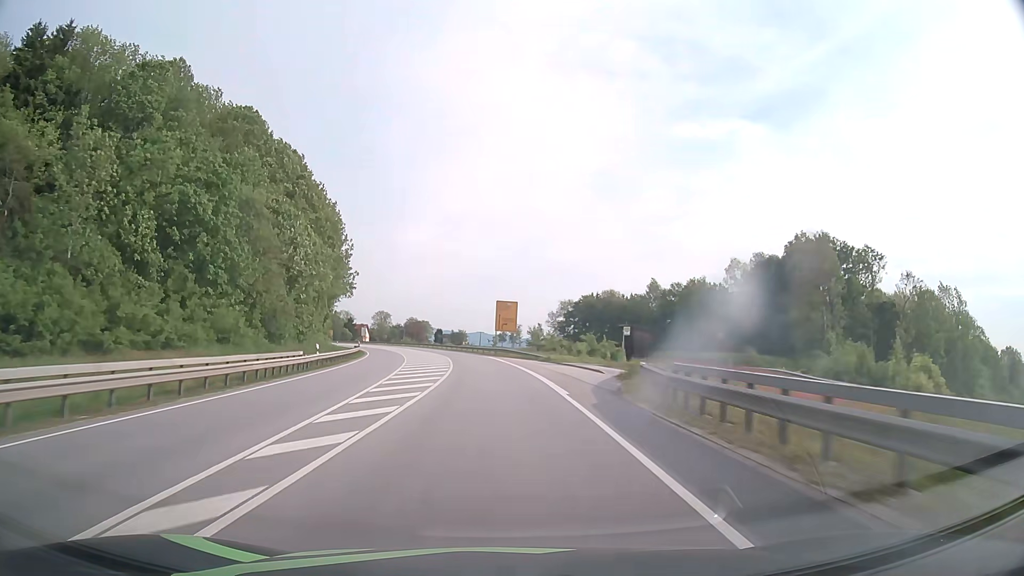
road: primary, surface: asphalt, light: Day
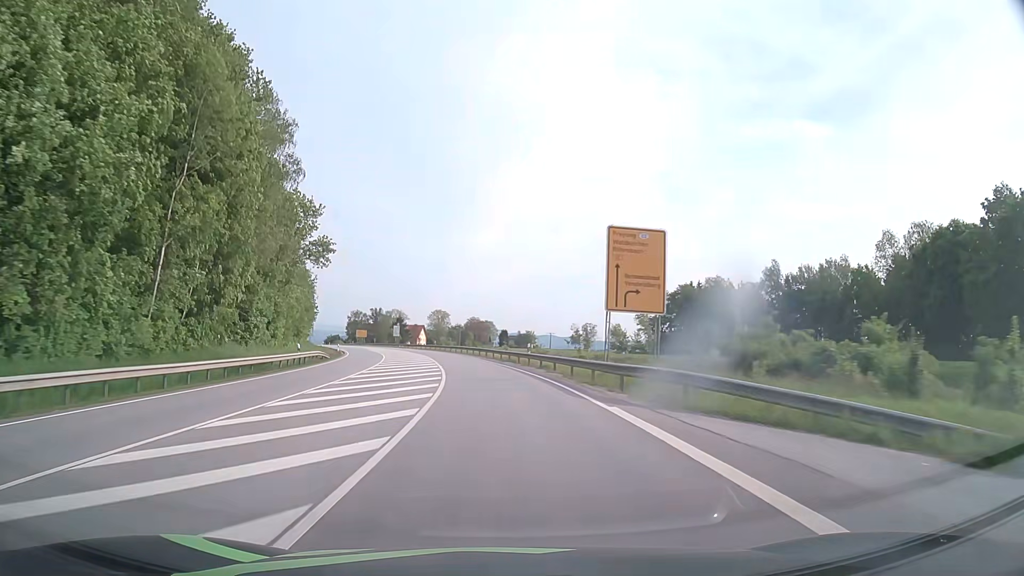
(-2.2, +46.3) m; -6°
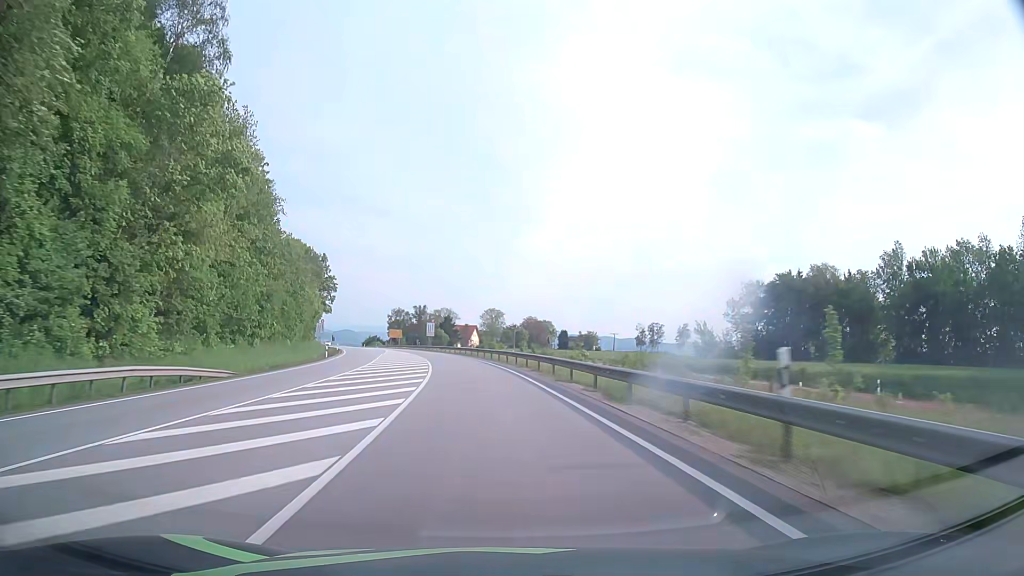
(-1.2, +30.8) m; -5°
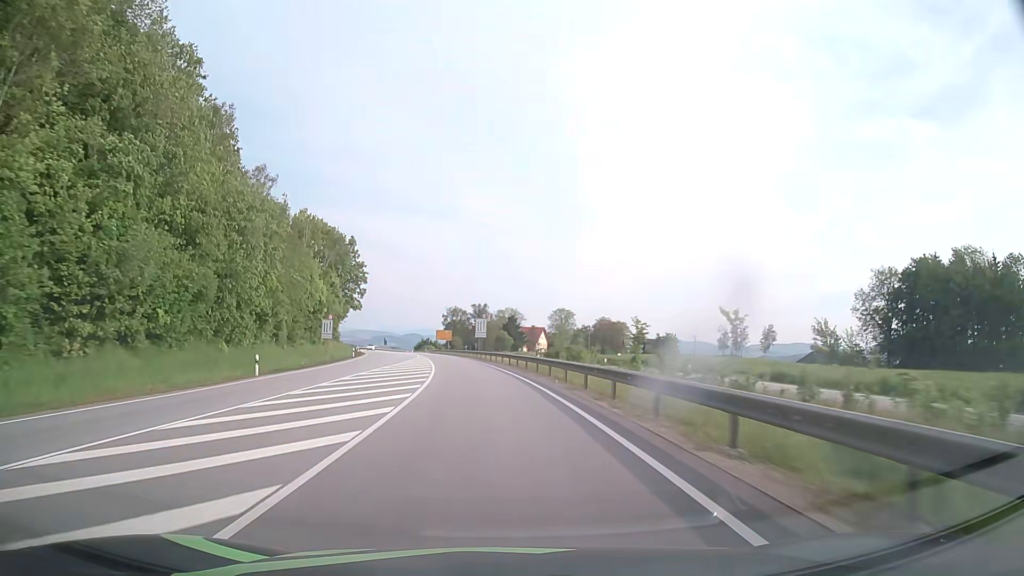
(-1.3, +30.7) m; -5°
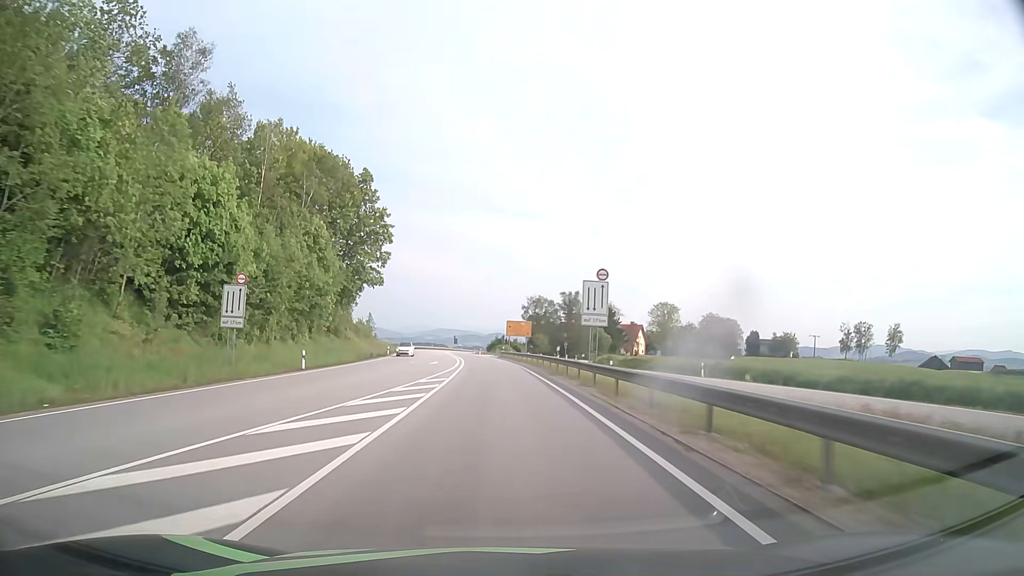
(-3.3, +46.0) m; -7°
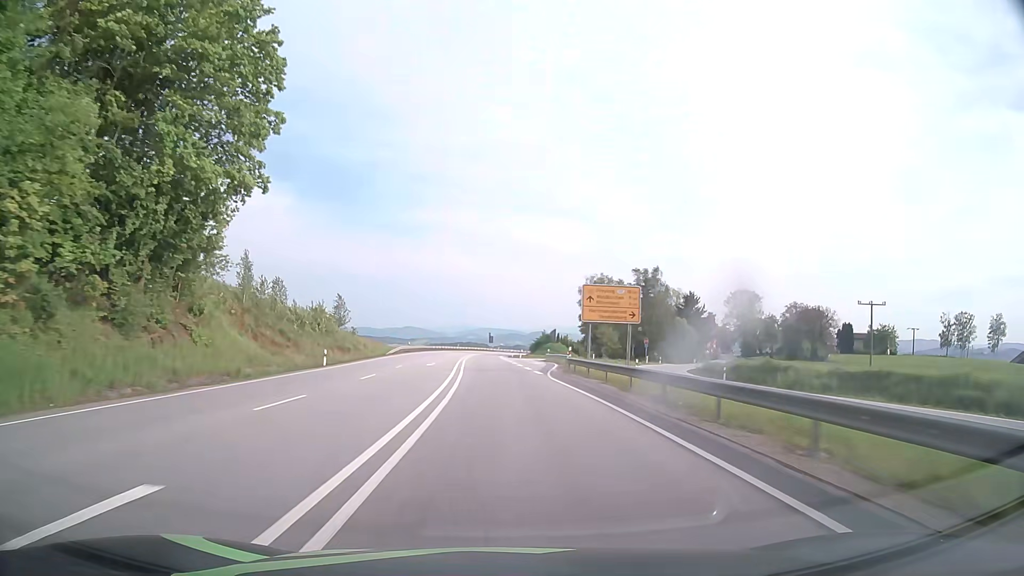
(-1.8, +46.3) m; -4°
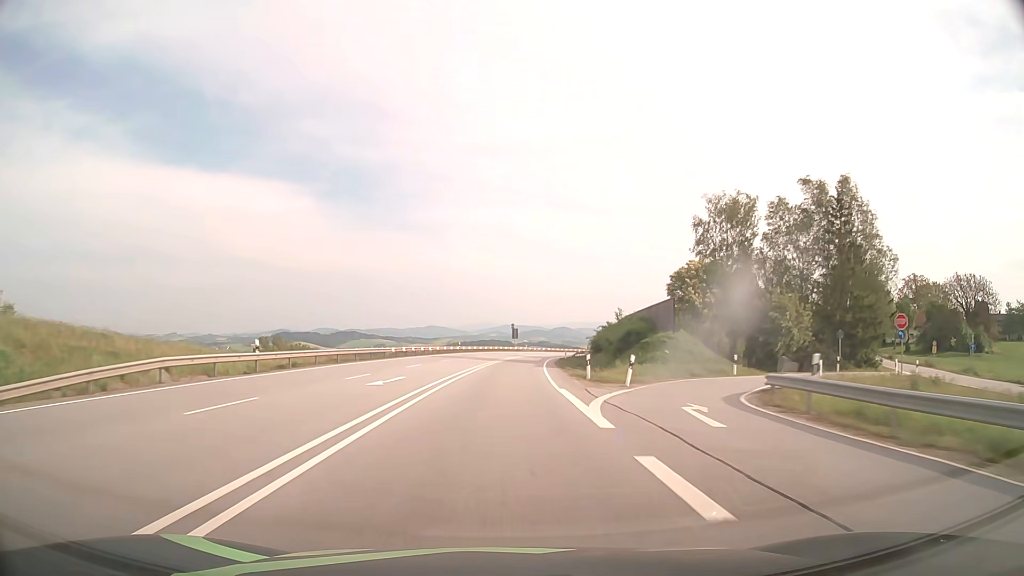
(-1.6, +62.2) m; -2°
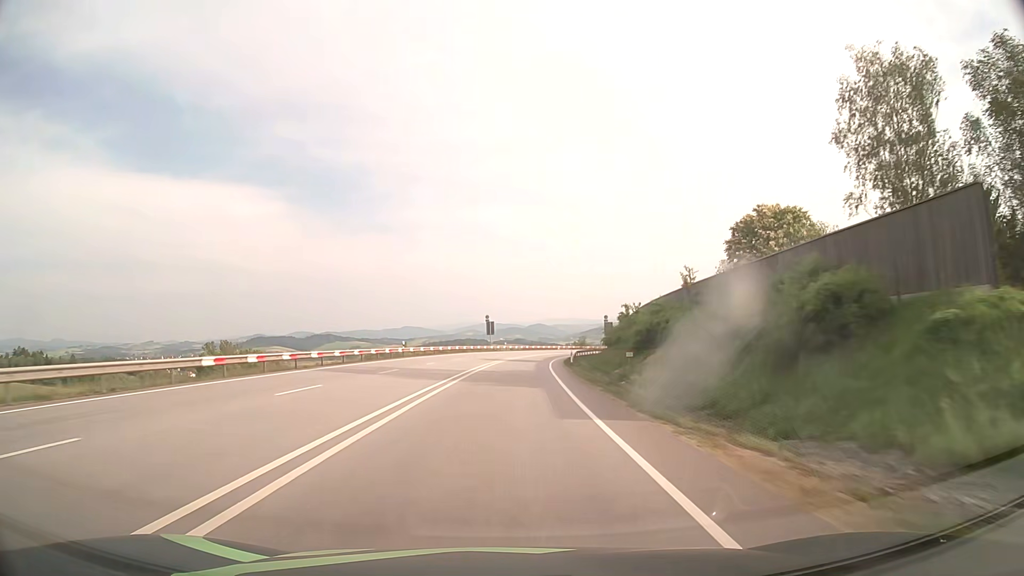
(+0.4, +31.4) m; +2°
(0, +10) (0, +20) (+1, +30) (+1, +40) (+2, +50) (+3, +60) (+4, +70) (+6, +80) (+7, +90) (+9, +99) m
